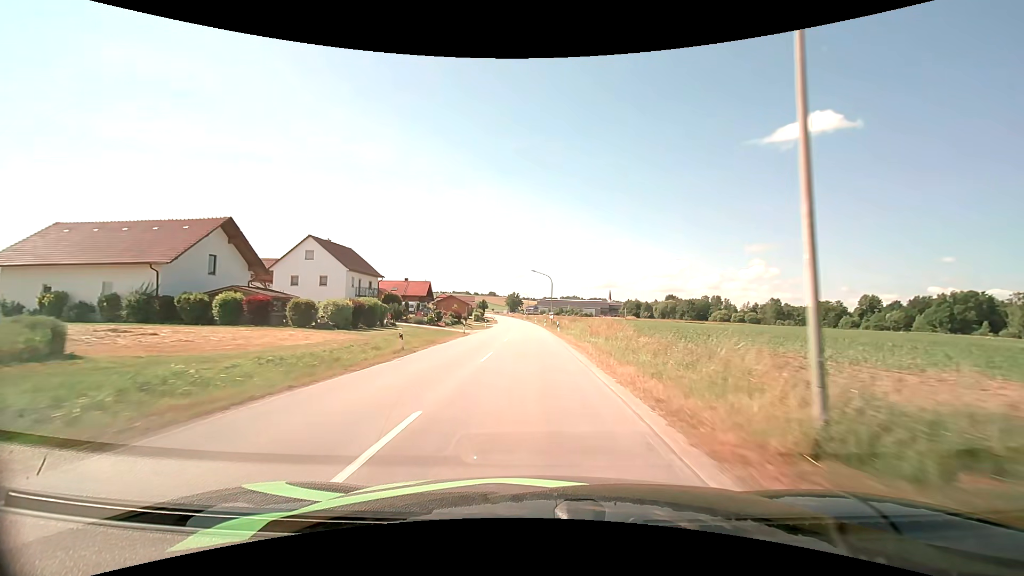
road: secondary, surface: asphalt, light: Day
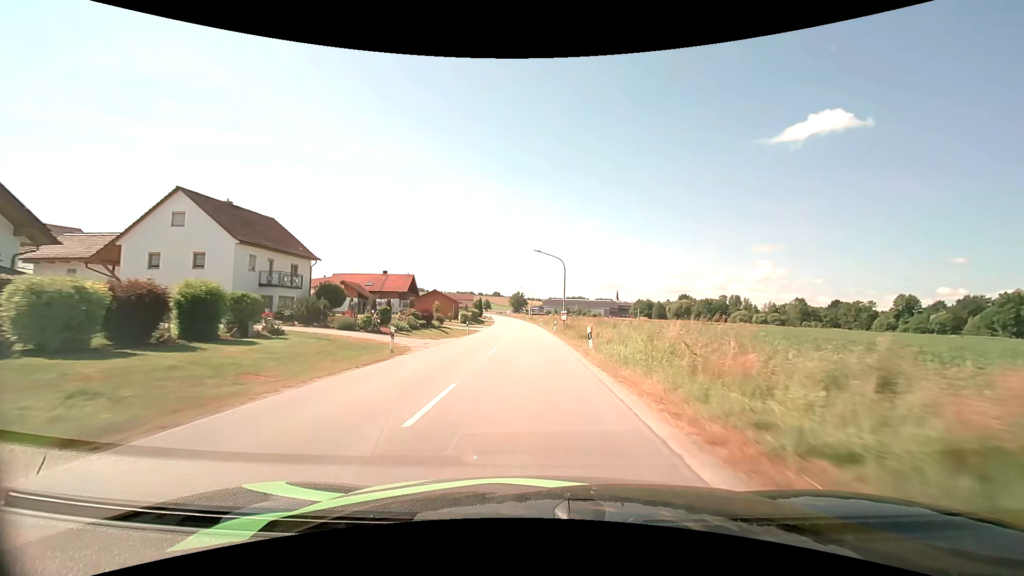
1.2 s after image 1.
(-0.1, +21.1) m; -1°
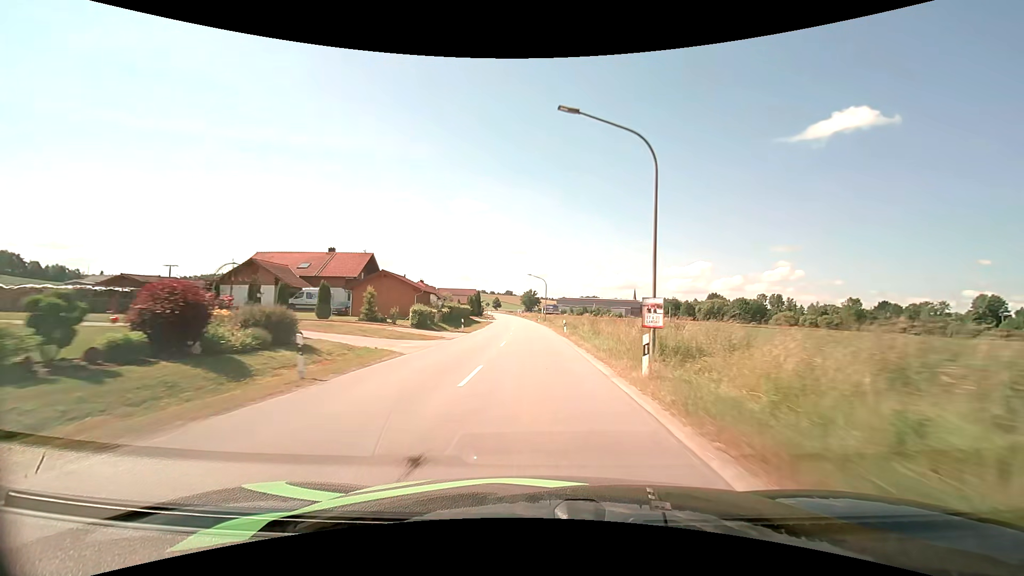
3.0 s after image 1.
(-0.5, +32.7) m; -2°
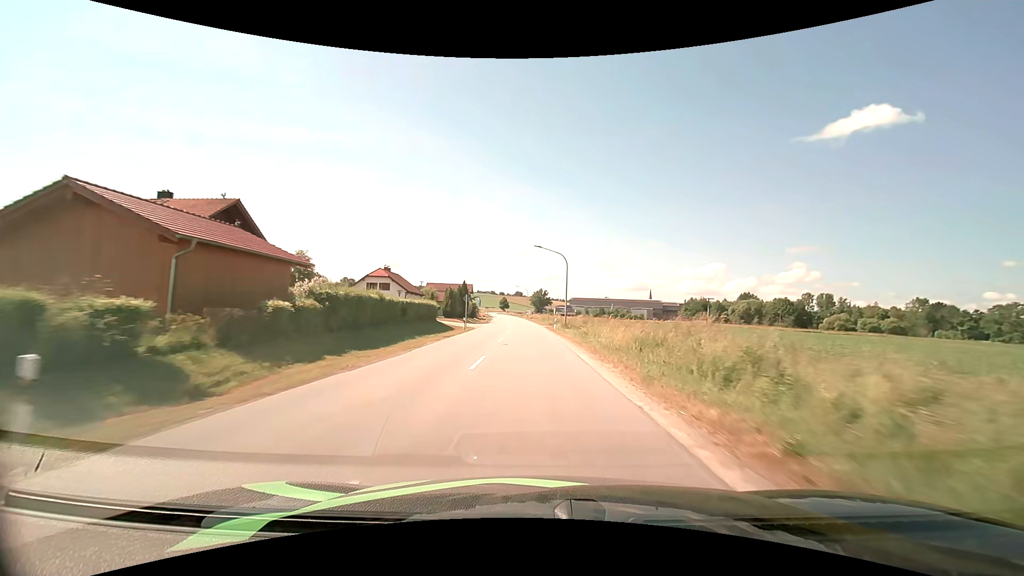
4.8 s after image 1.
(-0.3, +33.4) m; -1°
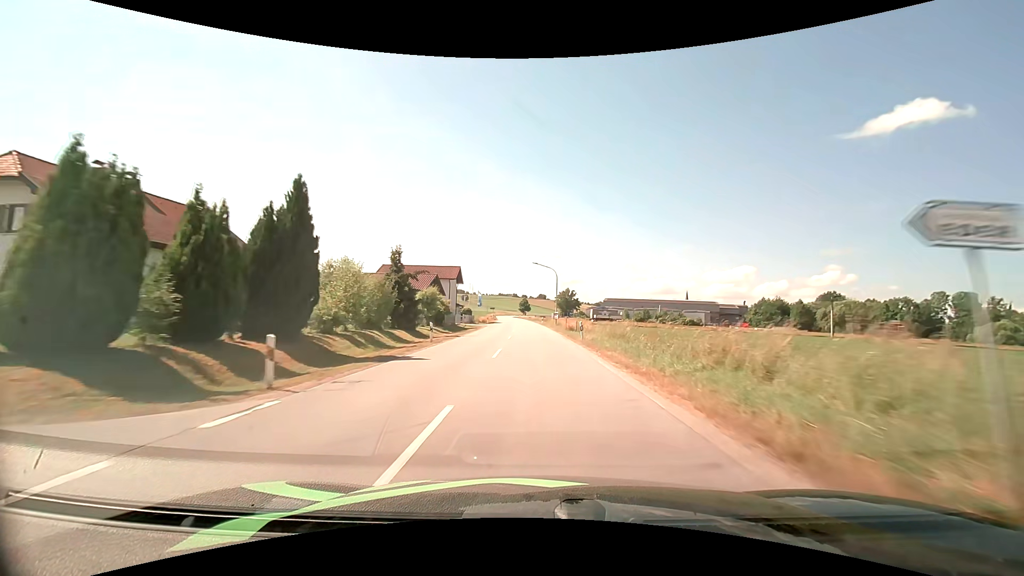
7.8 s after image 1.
(-1.8, +57.0) m; -3°
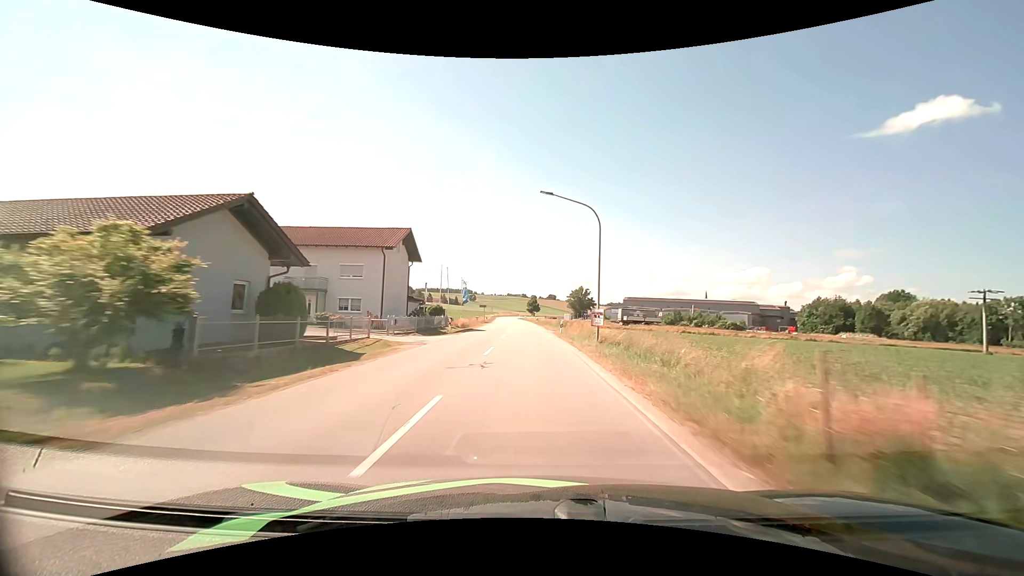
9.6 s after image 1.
(-0.3, +35.1) m; -1°
(0, +10) (0, +20) (0, +30) (-1, +40) (-1, +50) (-2, +60) (-2, +70) (-3, +80) (-3, +90) (-4, +100) m
